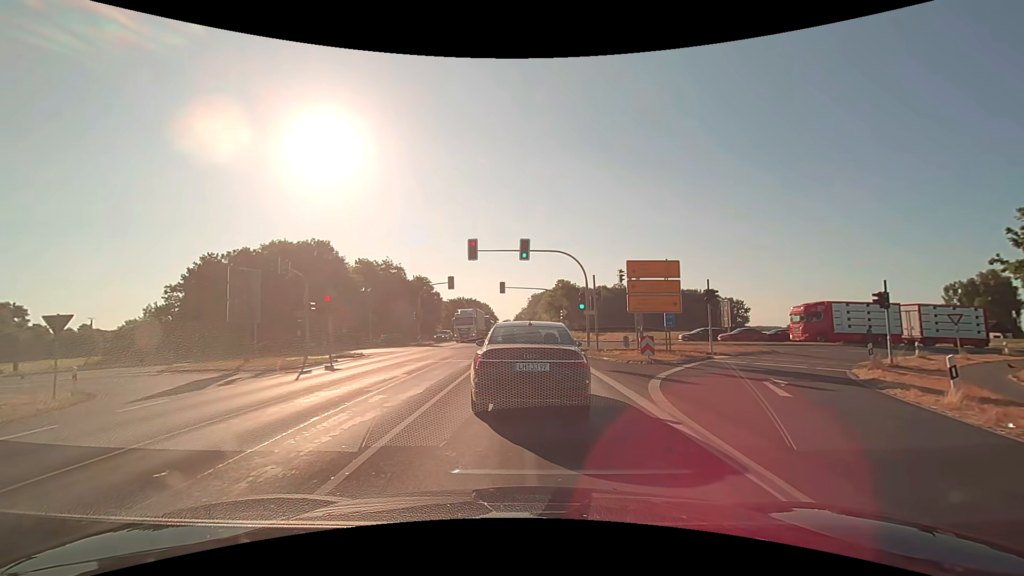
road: primary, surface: asphalt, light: Day
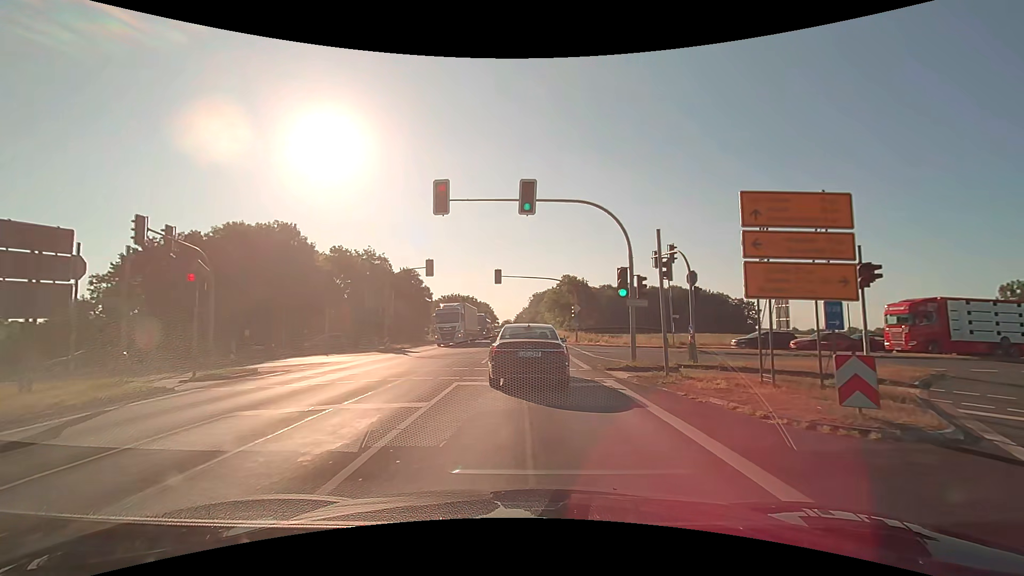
(0.0, +12.9) m; 0°
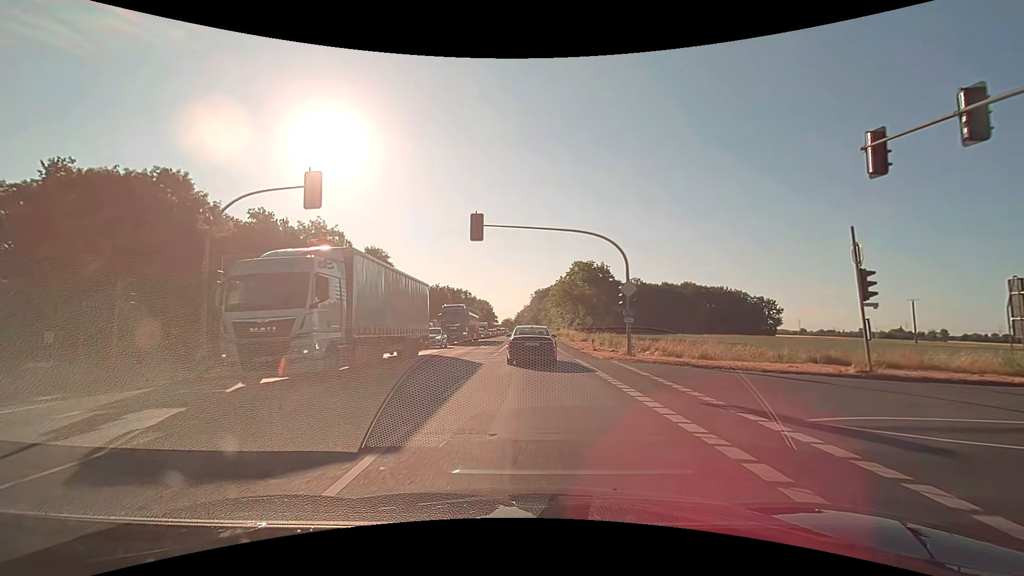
(0.0, +22.5) m; 0°
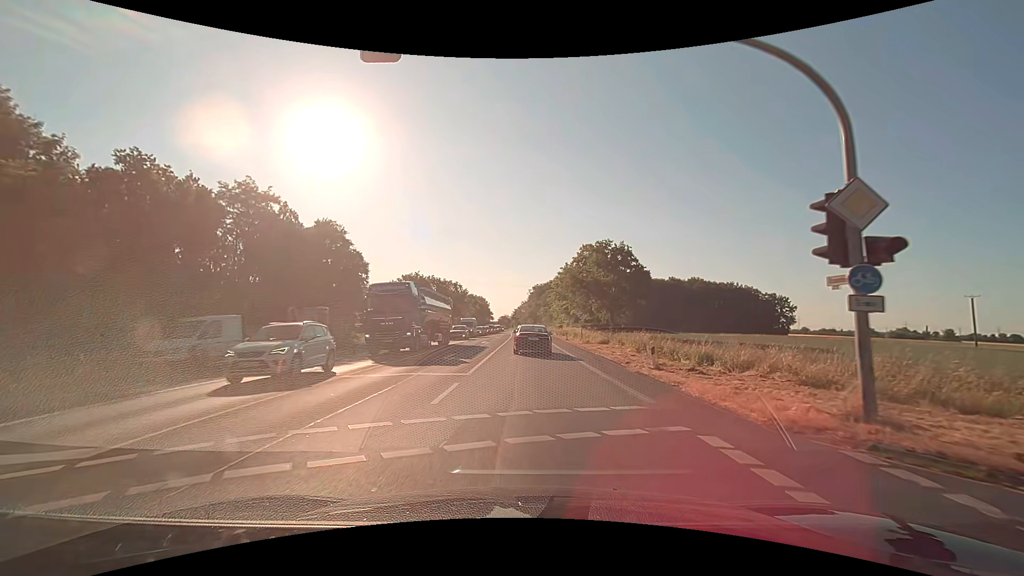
(0.0, +16.4) m; 0°
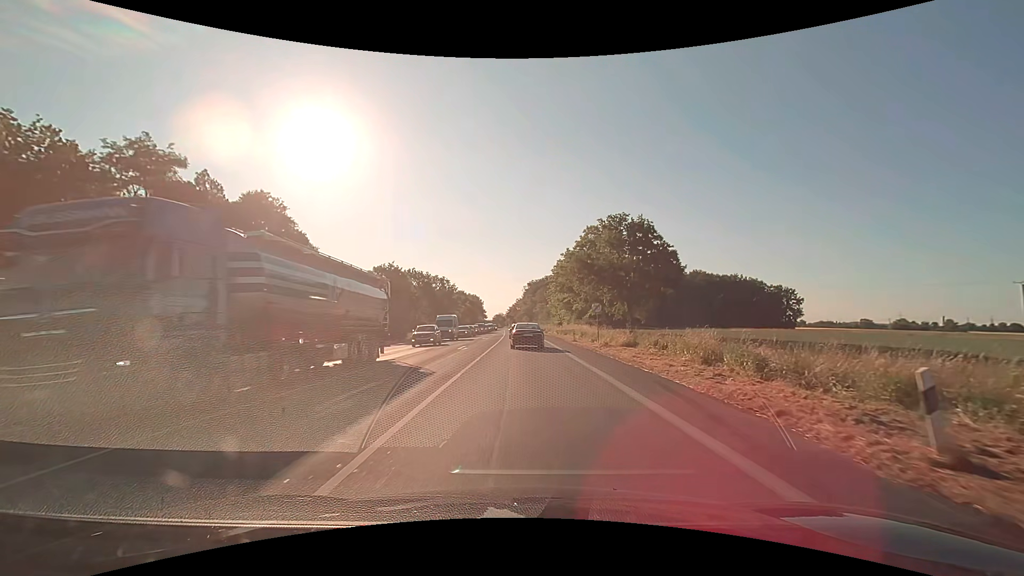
(+0.1, +12.4) m; +1°
(0, +10) (0, +20) (0, +30) (0, +40) (0, +50) (-1, +60) (-1, +70) (-1, +80) (-1, +90) (-2, +100) m
